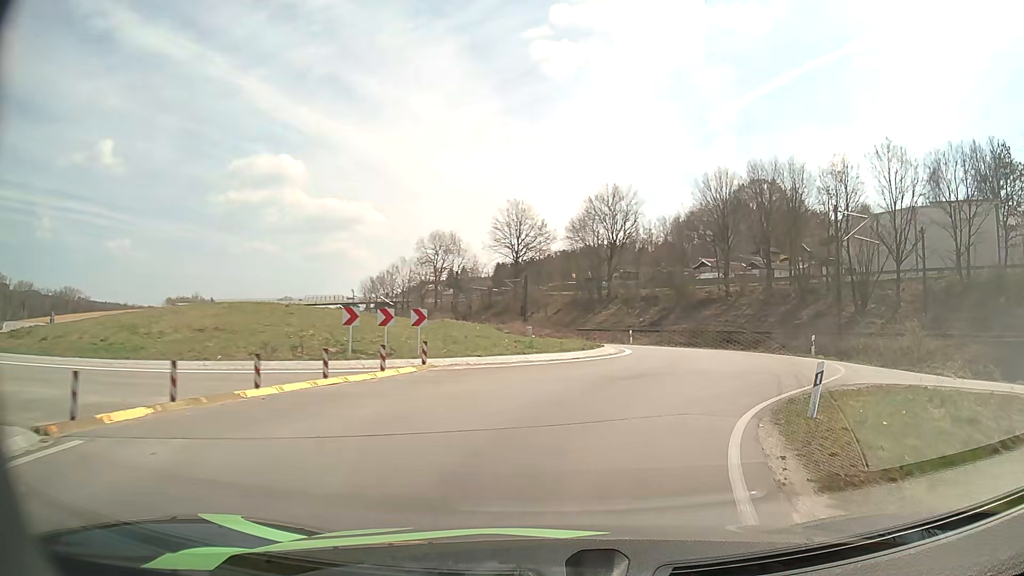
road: primary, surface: asphalt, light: Day
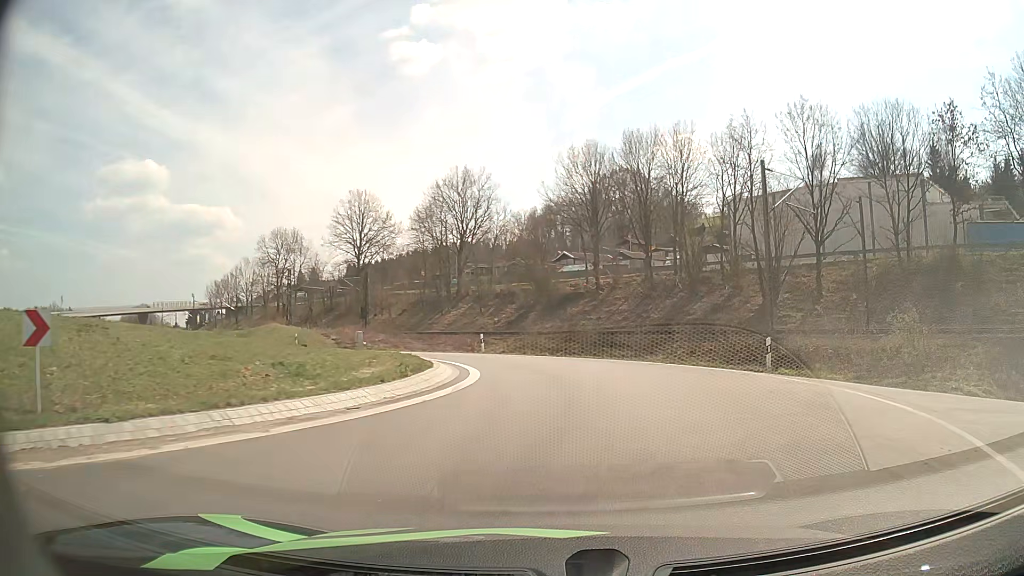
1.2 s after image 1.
(+1.4, +11.4) m; +13°
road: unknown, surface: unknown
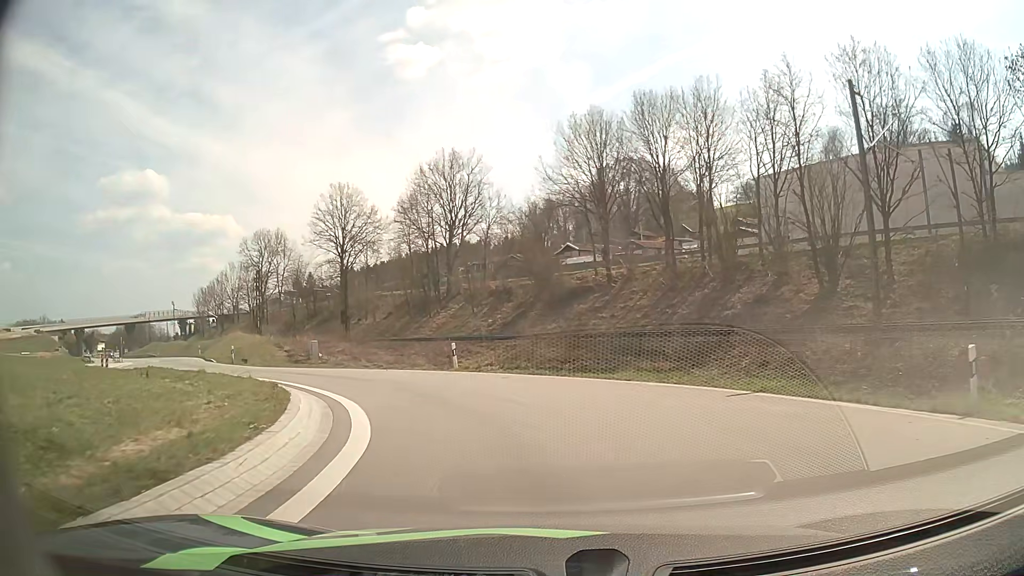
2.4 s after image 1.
(+0.3, +10.6) m; +1°
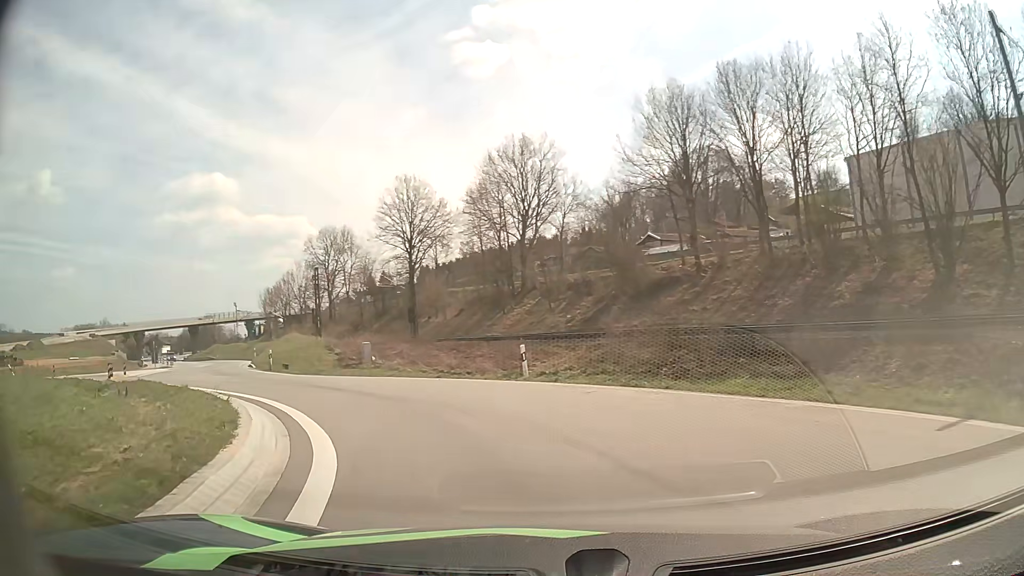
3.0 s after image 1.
(-0.2, +5.1) m; -6°
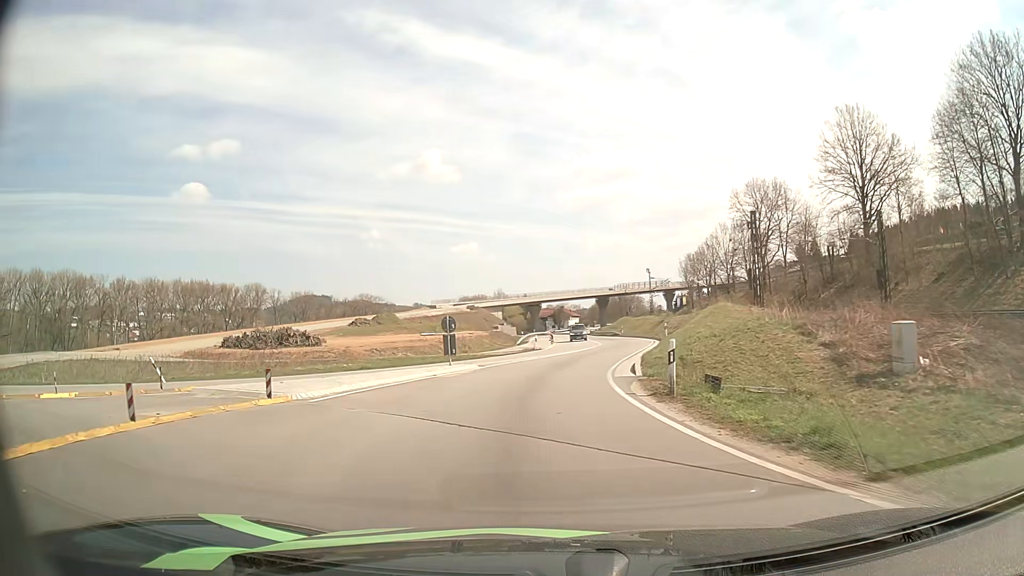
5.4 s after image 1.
(-7.3, +19.7) m; -38°
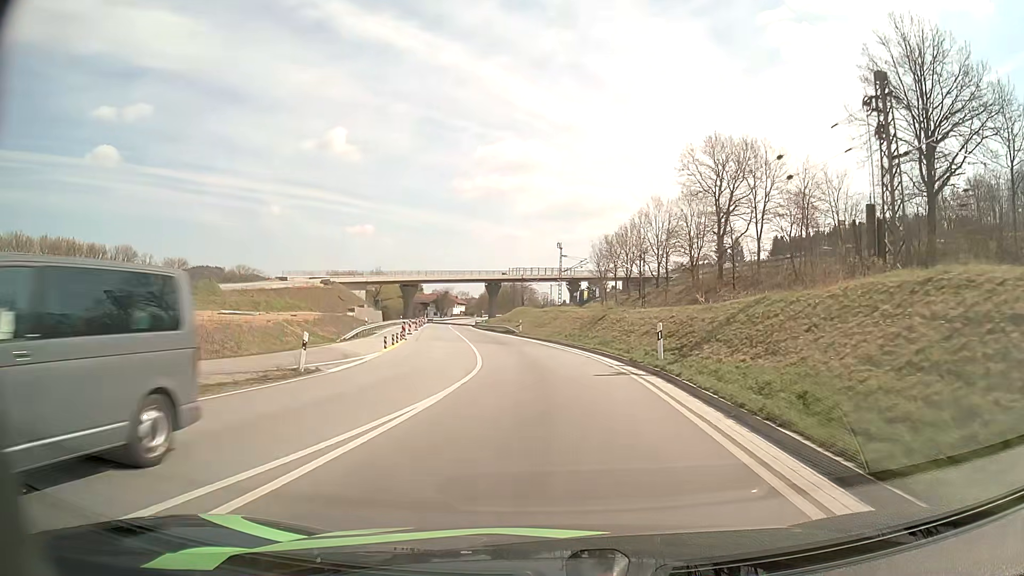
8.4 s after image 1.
(+2.2, +32.8) m; +9°
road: primary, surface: asphalt
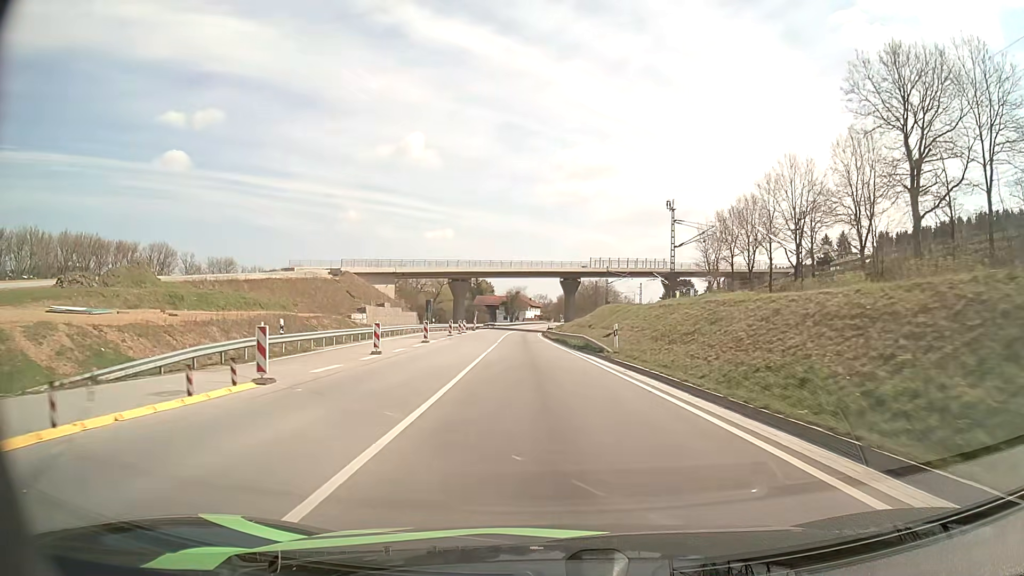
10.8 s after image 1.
(-1.5, +32.7) m; -6°
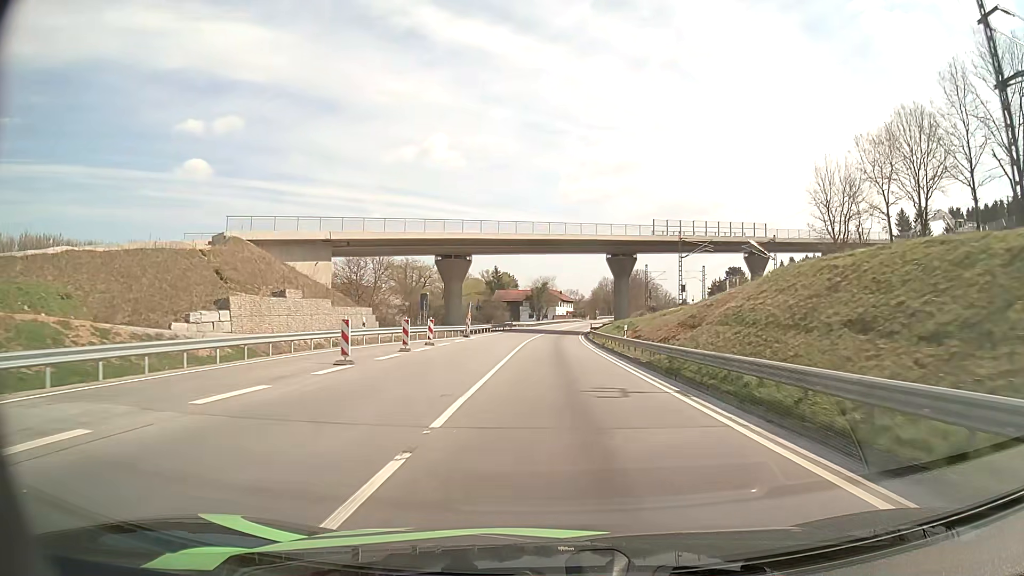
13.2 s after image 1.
(-1.7, +38.6) m; -3°
(0, +10) (0, +20) (0, +30) (+1, +40) (+1, +50) (+1, +60) (+2, +70) (+2, +80) (+3, +90) (+4, +100) m
